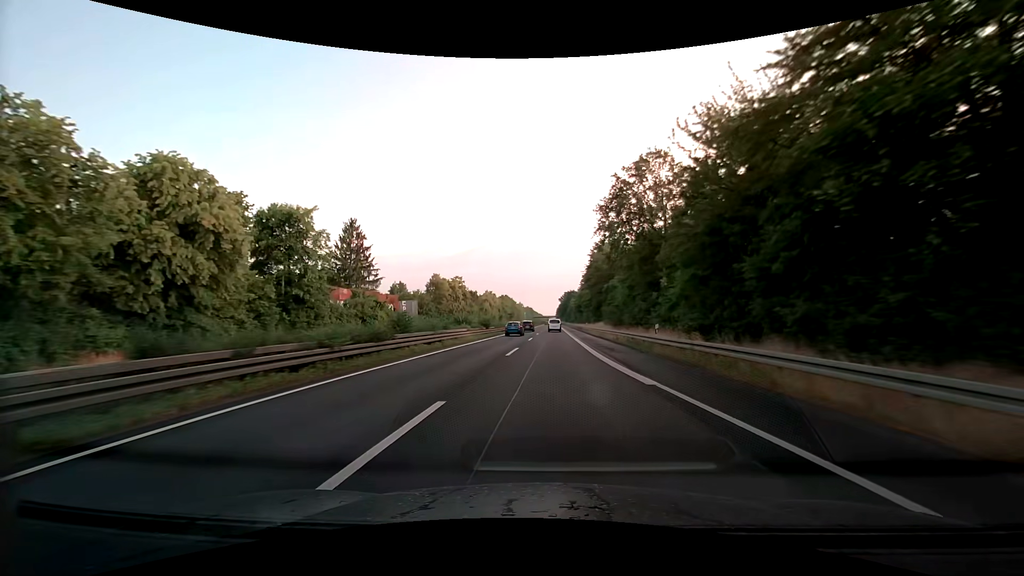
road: trunk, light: Day
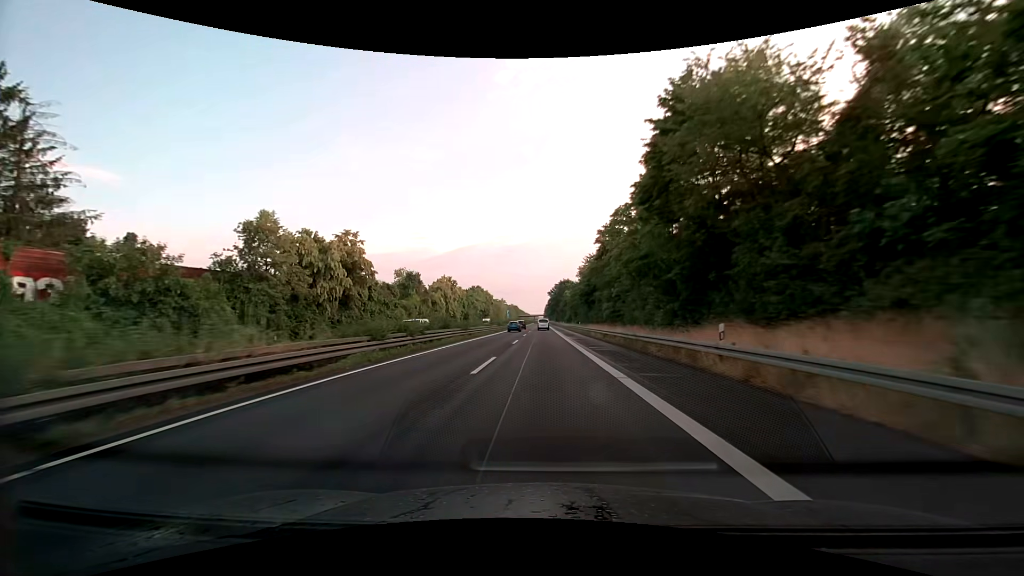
(+1.7, +61.7) m; +2°
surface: asphalt
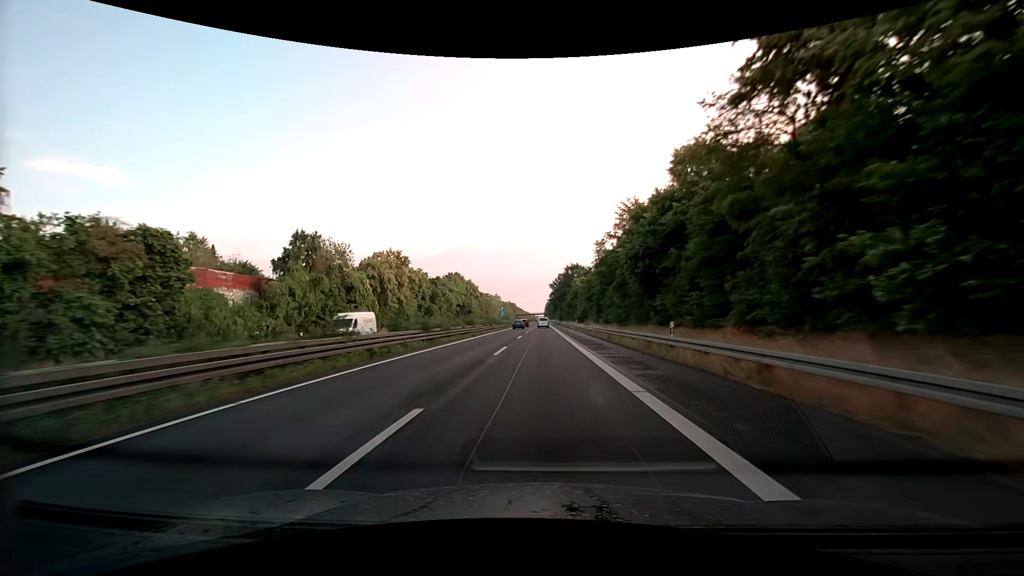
(-0.2, +47.3) m; 0°
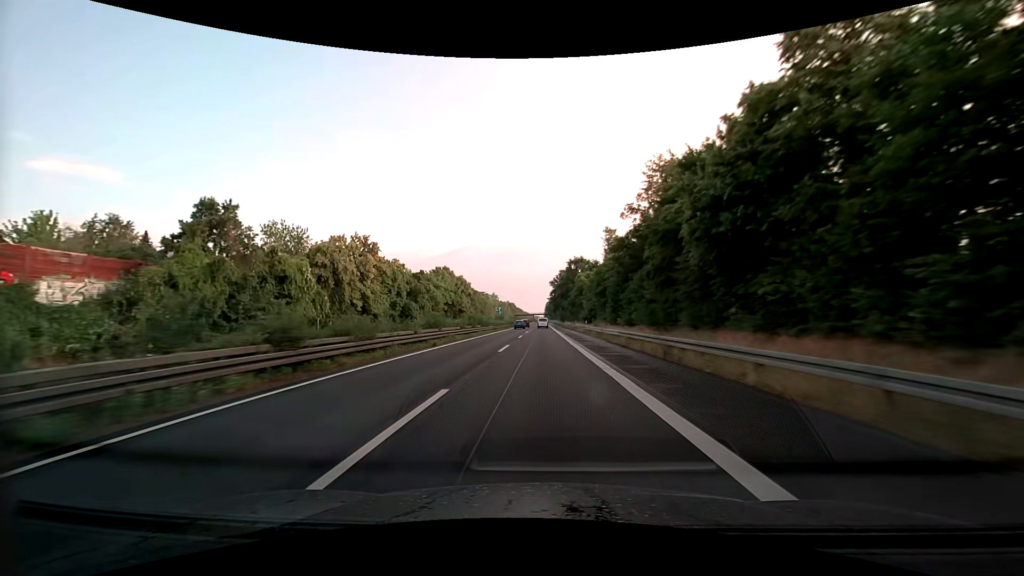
(0.0, +15.9) m; 0°
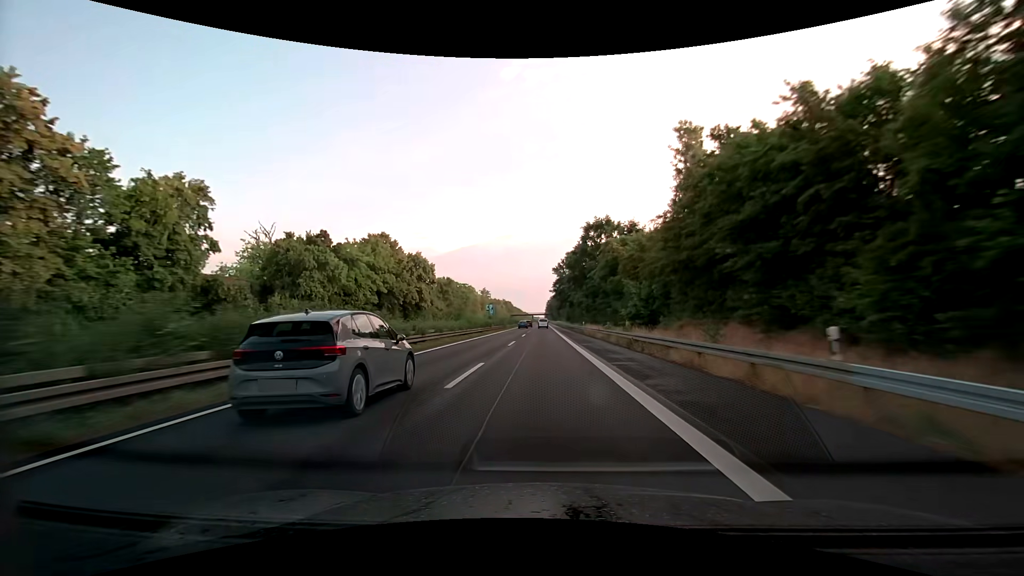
(+0.4, +47.7) m; +1°
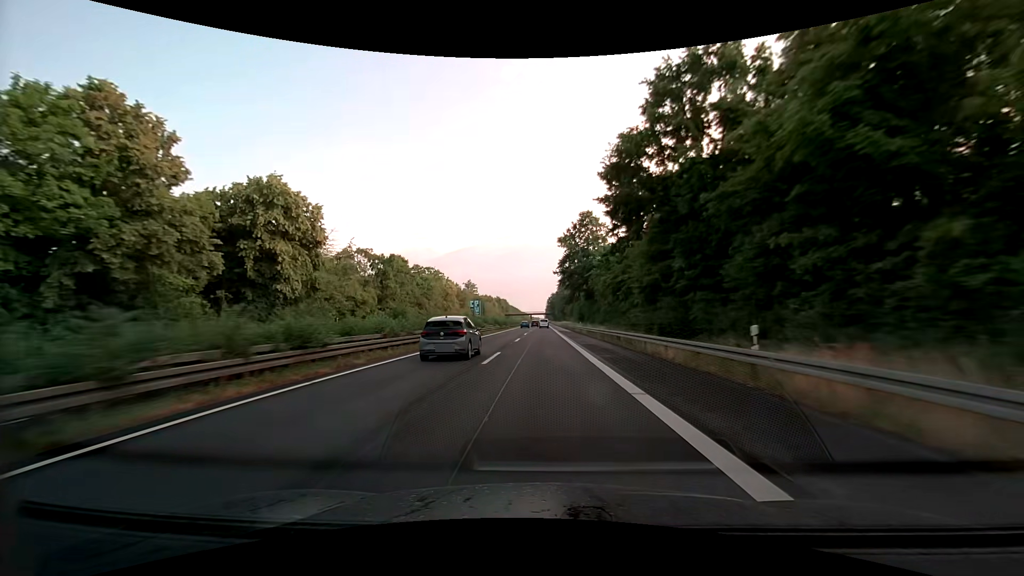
(-0.1, +48.3) m; 0°
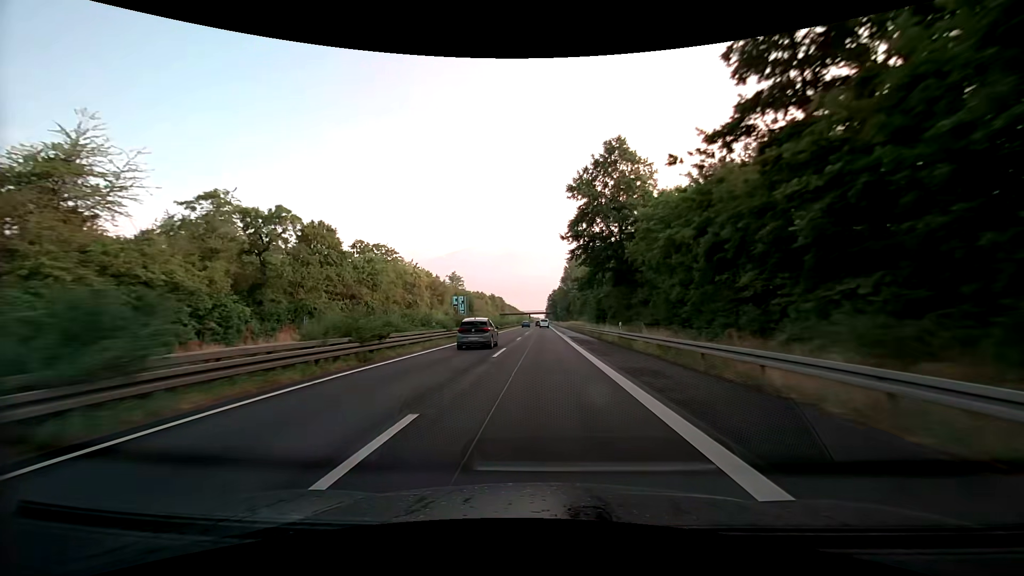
(0.0, +32.6) m; 0°
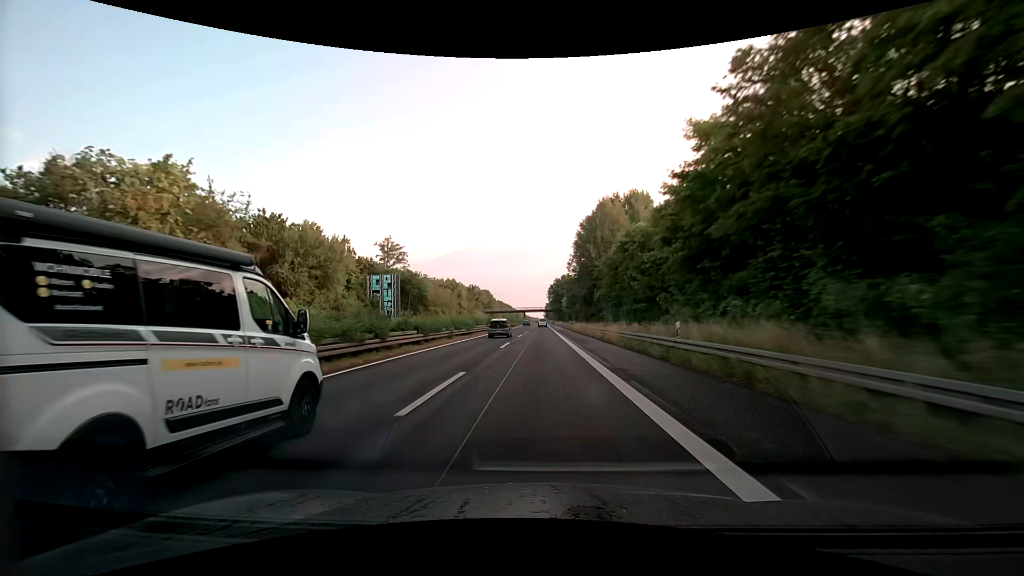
(+0.3, +66.1) m; 0°
(0, +10) (0, +20) (0, +30) (0, +40) (0, +50) (0, +60) (0, +70) (0, +80) (-1, +90) (-1, +100) m
